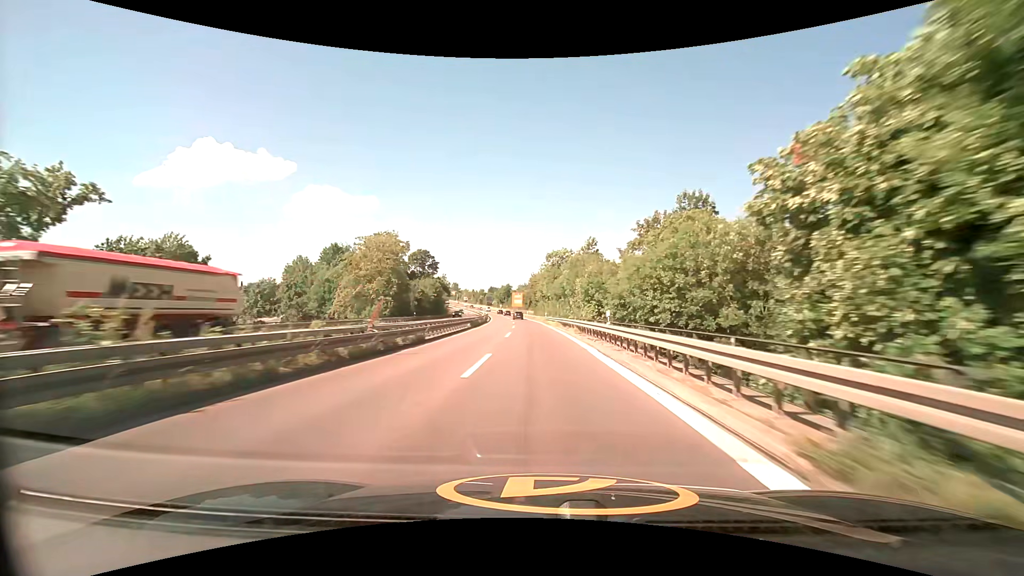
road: trunk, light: Day
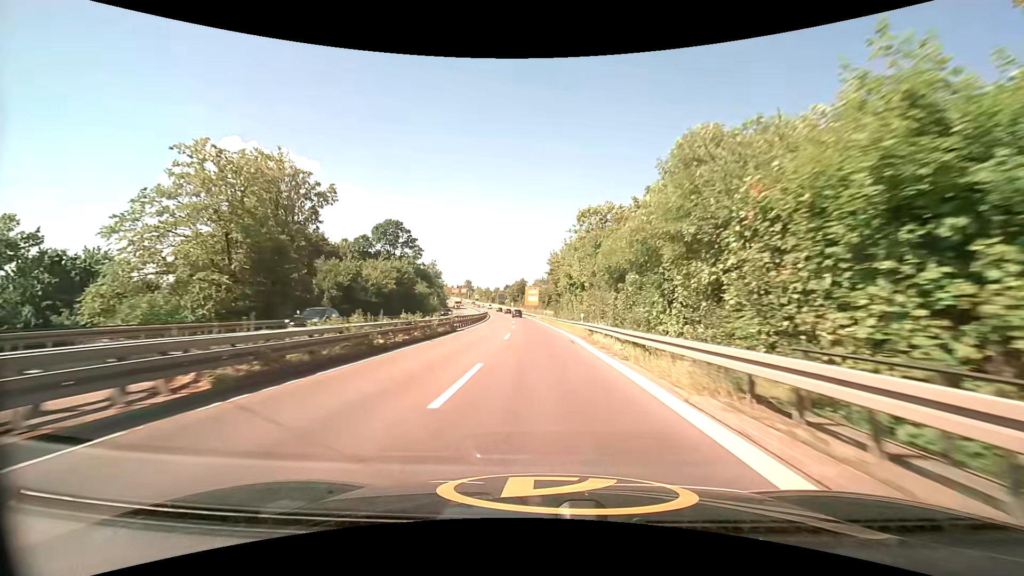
(-0.5, +39.0) m; -2°
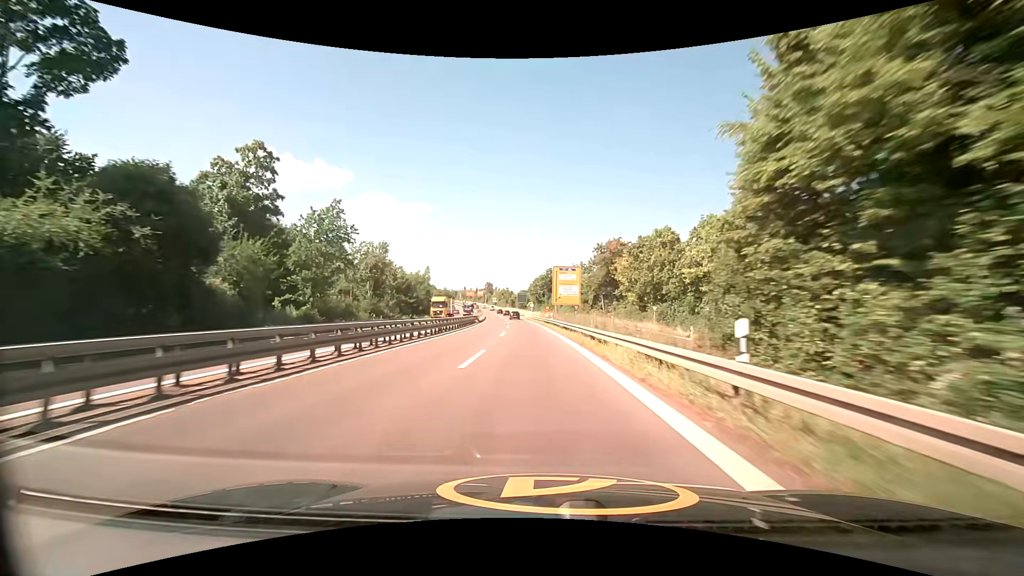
(-1.7, +66.0) m; -3°
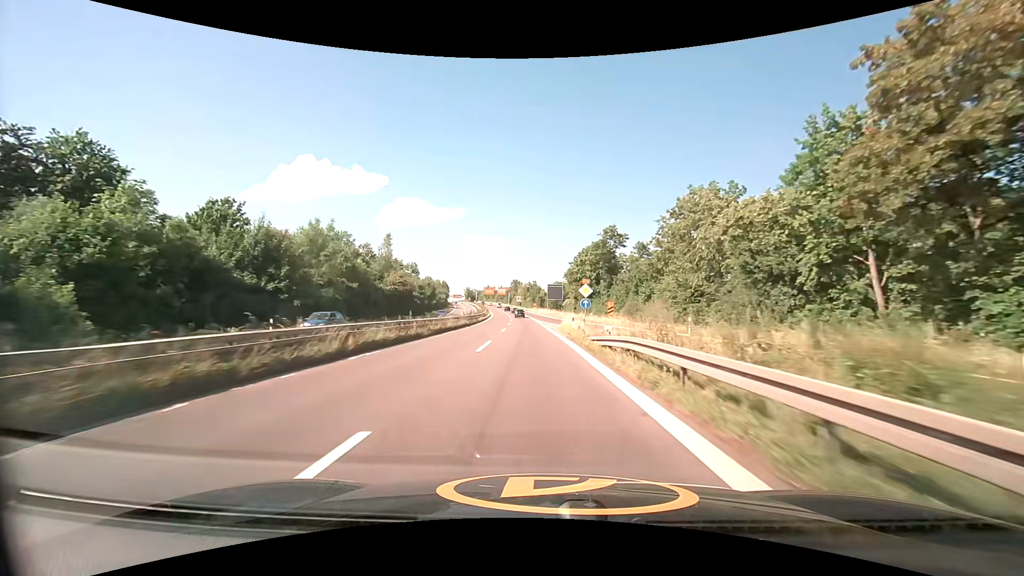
(-2.5, +66.2) m; -4°
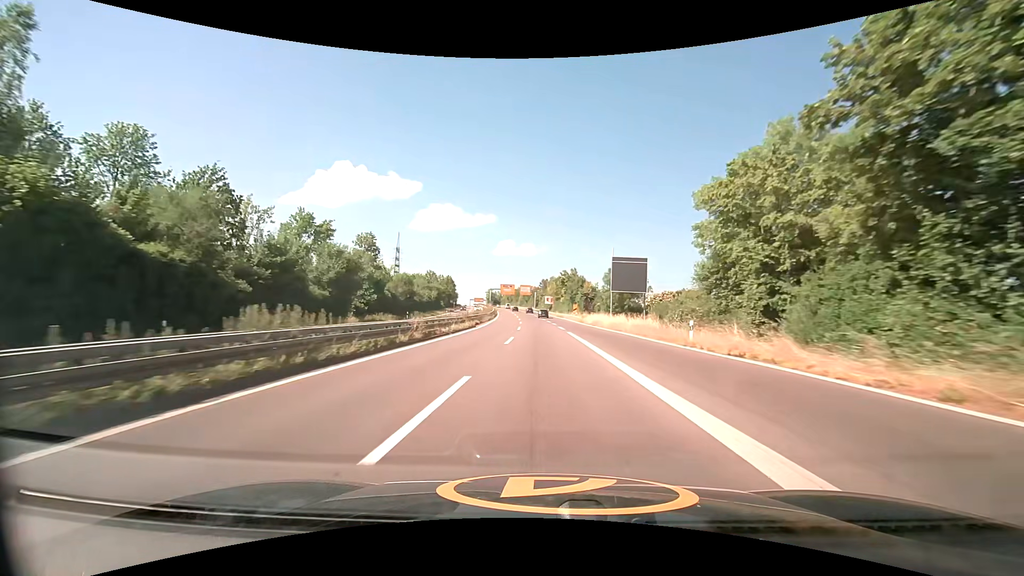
(-2.4, +66.4) m; -3°
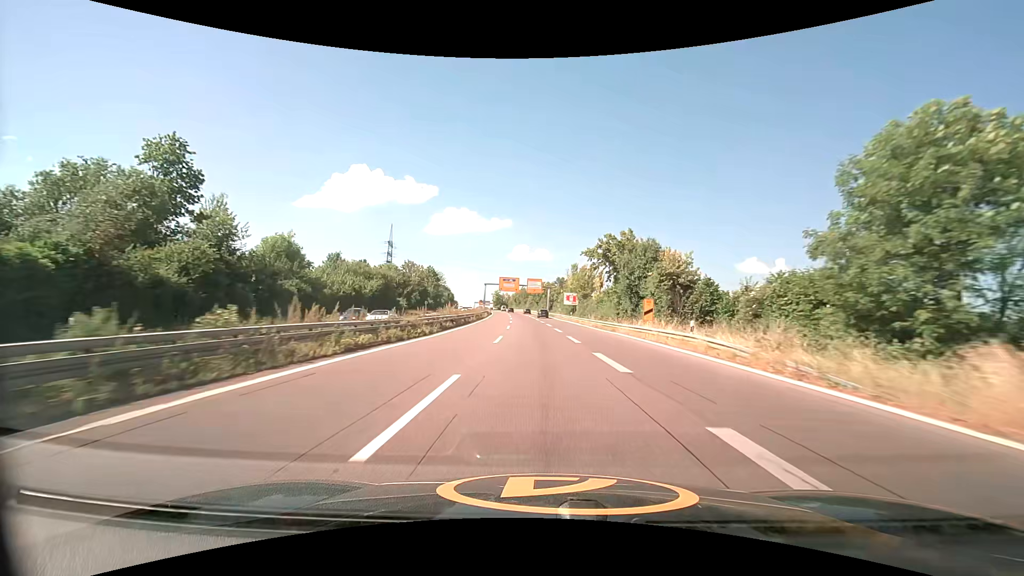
(-0.5, +53.2) m; -2°
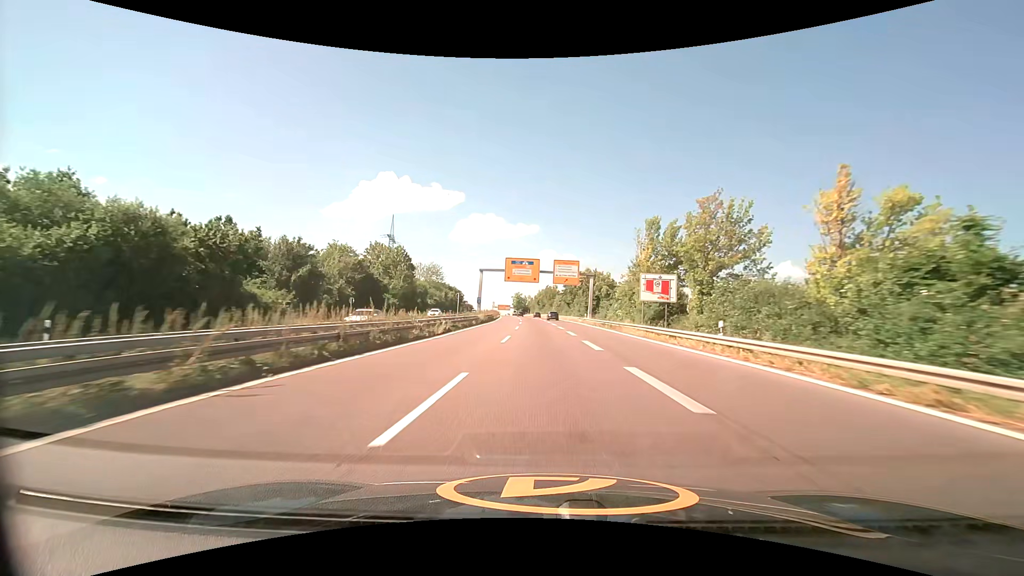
(-1.5, +53.0) m; -3°
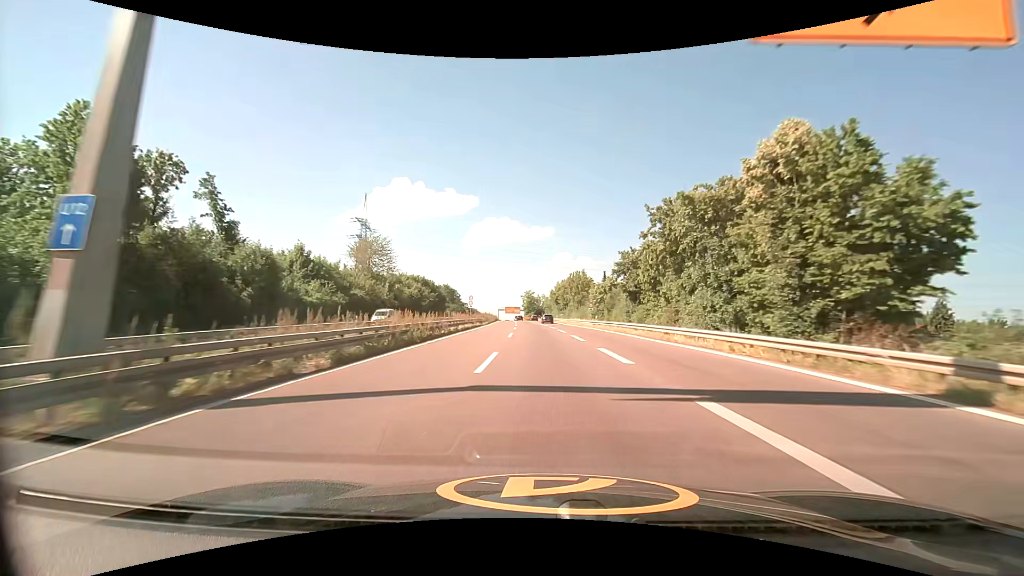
(-1.0, +64.9) m; -2°
(0, +10) (0, +20) (0, +30) (0, +40) (0, +50) (-1, +60) (-1, +70) (-2, +80) (-2, +90) (-3, +100) m
